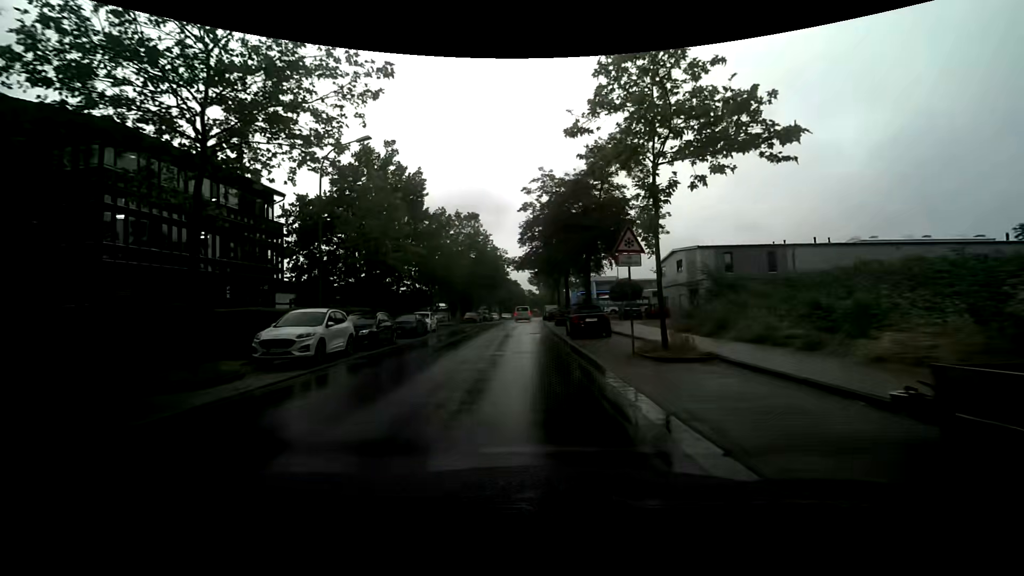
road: unclassified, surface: asphalt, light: Day
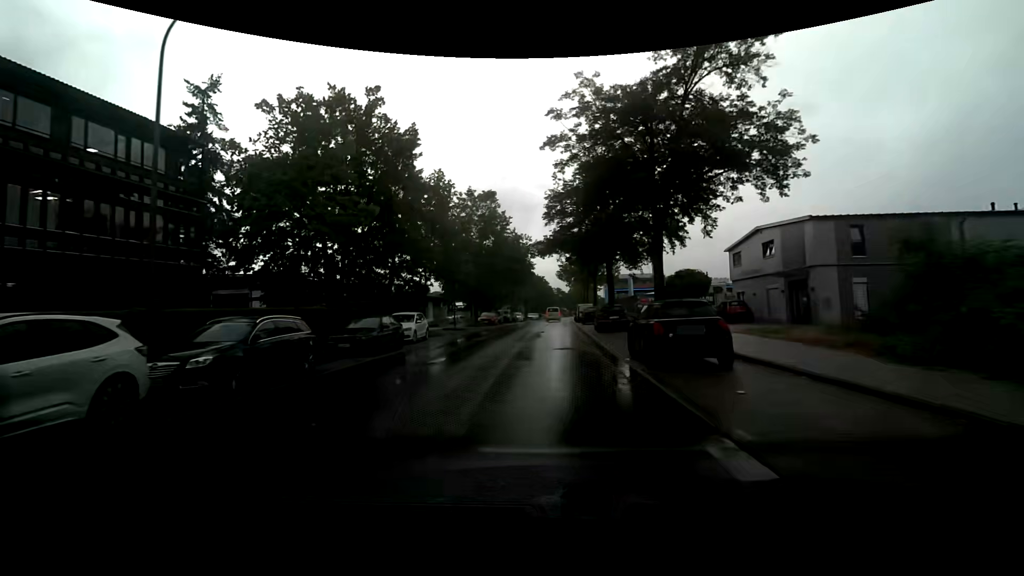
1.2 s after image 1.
(-0.3, +11.0) m; -3°
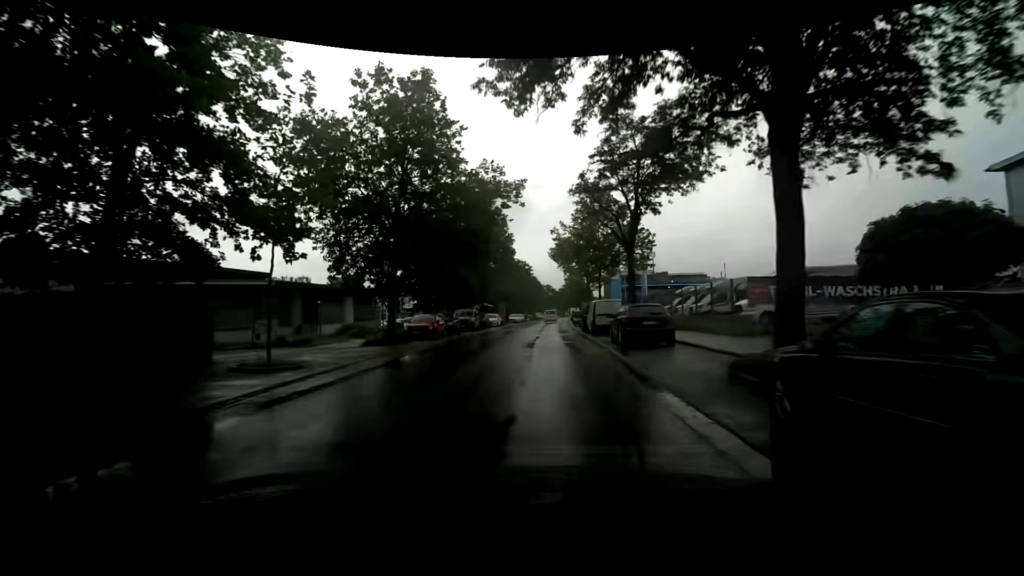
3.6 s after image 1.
(0.0, +24.2) m; +1°
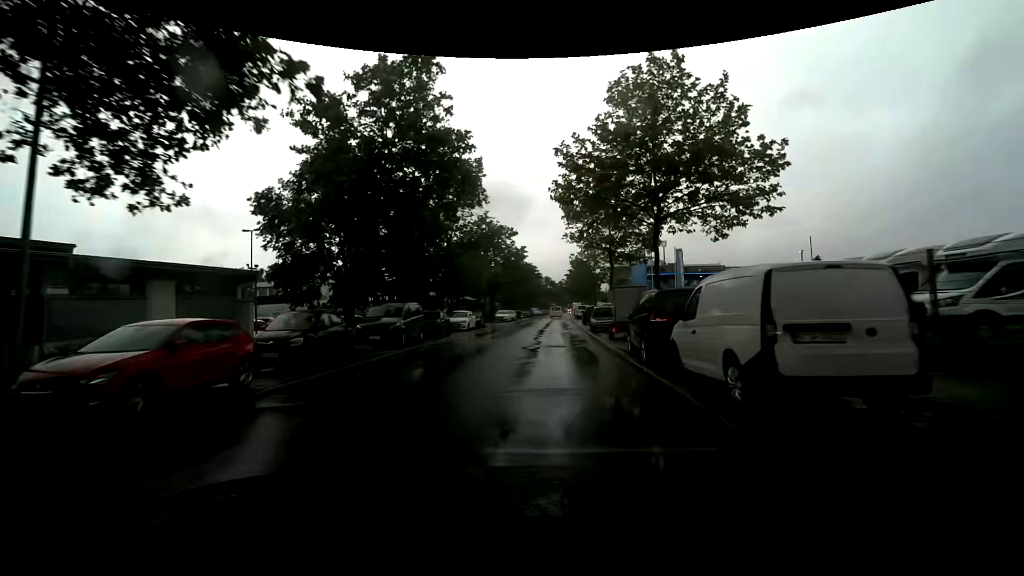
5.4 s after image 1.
(+0.1, +20.1) m; +2°
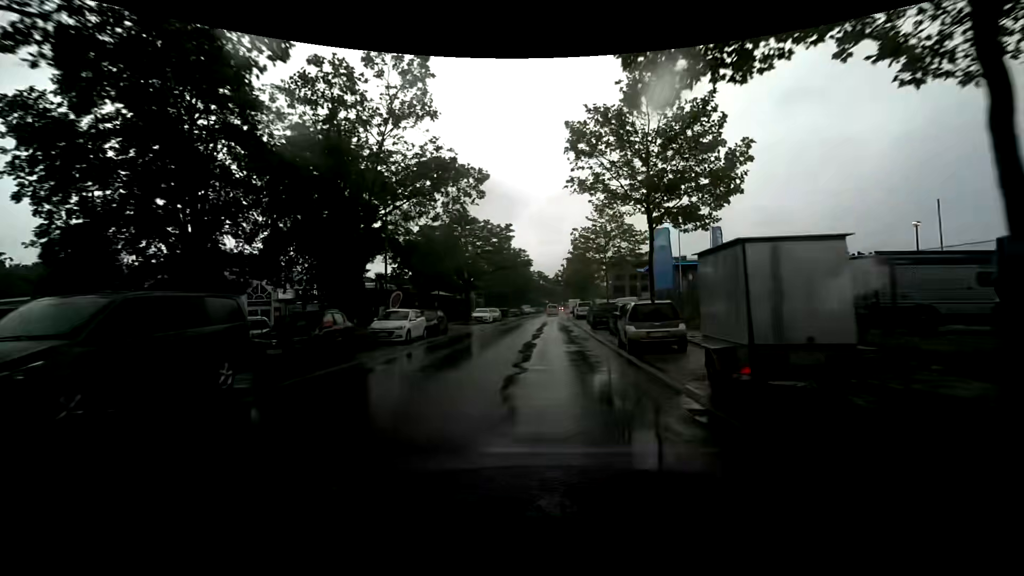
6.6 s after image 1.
(-0.2, +14.2) m; -1°
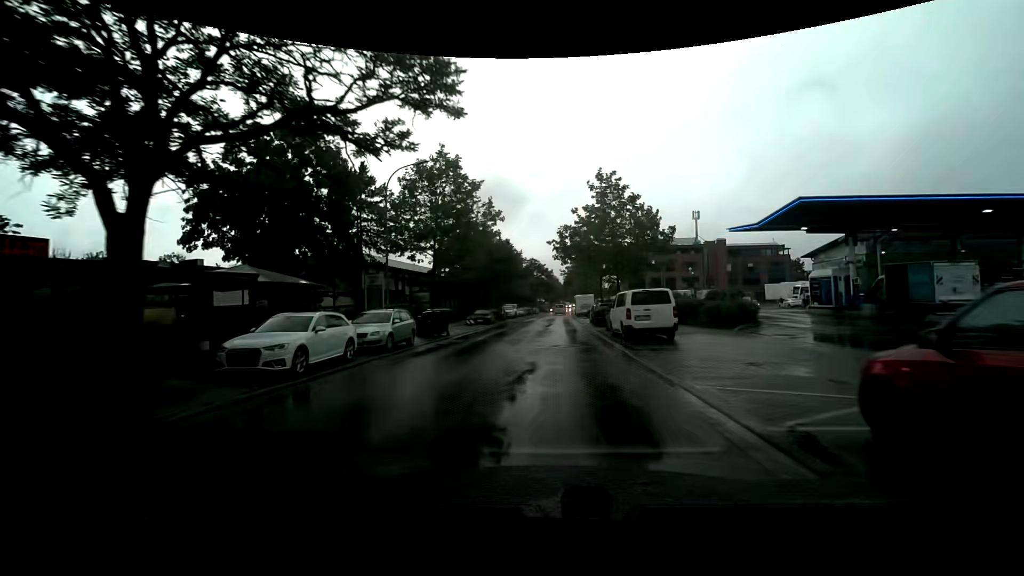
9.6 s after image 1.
(+0.5, +35.5) m; 0°
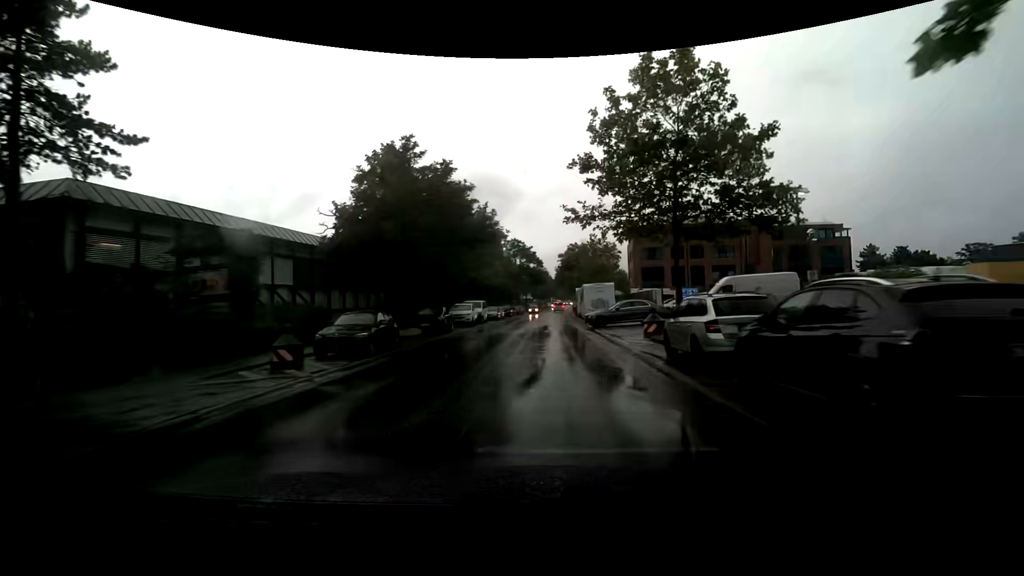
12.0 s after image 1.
(+0.4, +28.1) m; +1°
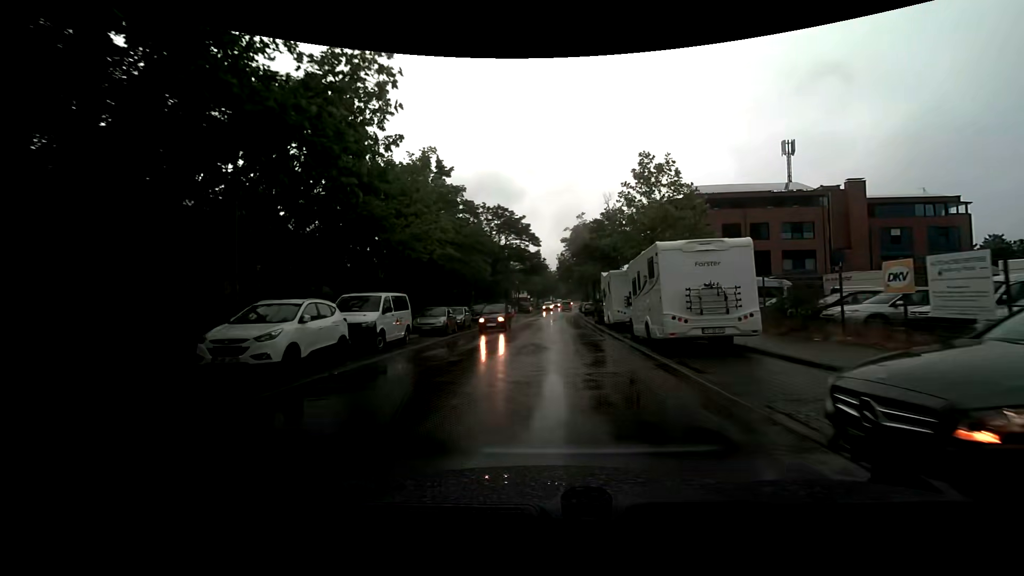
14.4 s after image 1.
(+0.2, +25.2) m; 0°
(0, +10) (0, +20) (+1, +30) (+1, +40) (+2, +50) (+2, +60) (+2, +70) (+3, +80) (+3, +90) (+4, +100) m
